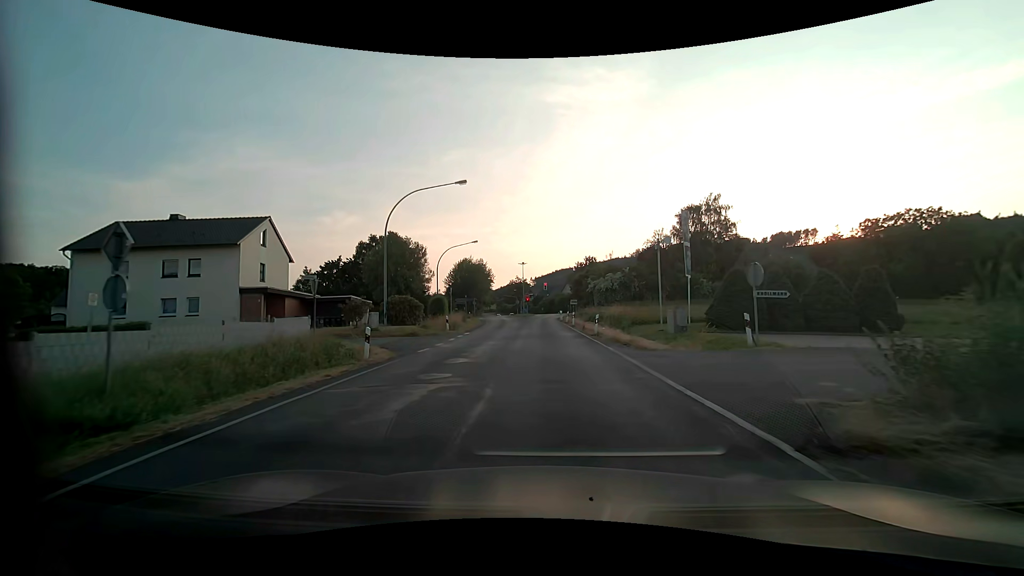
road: secondary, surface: asphalt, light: Day
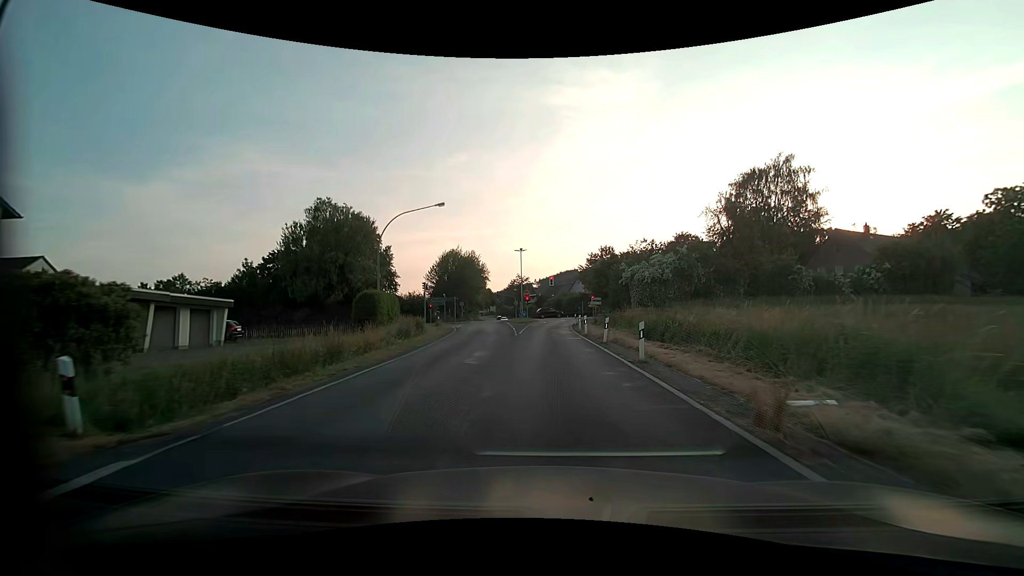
(-0.3, +25.4) m; 0°
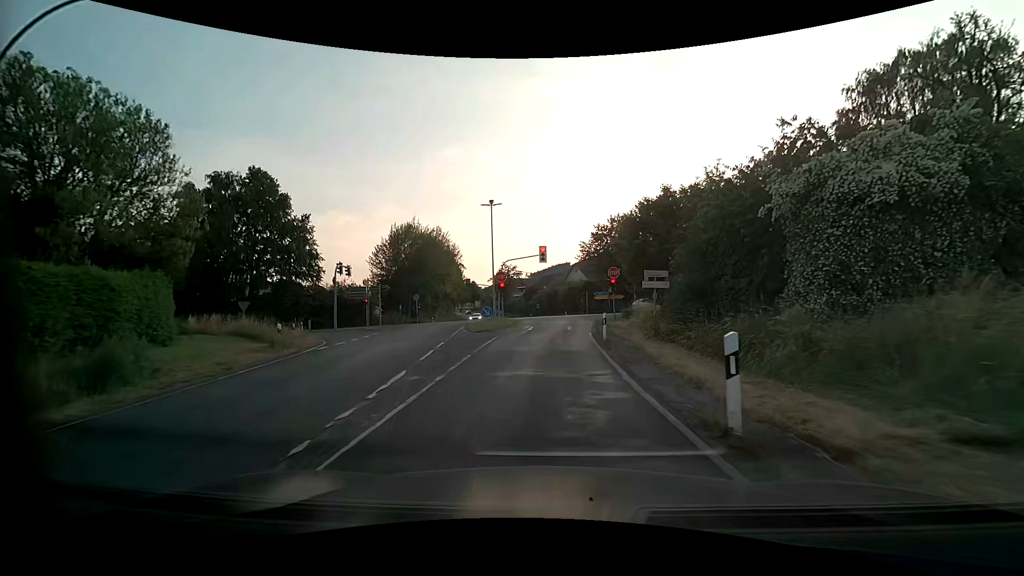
(0.0, +28.7) m; 0°
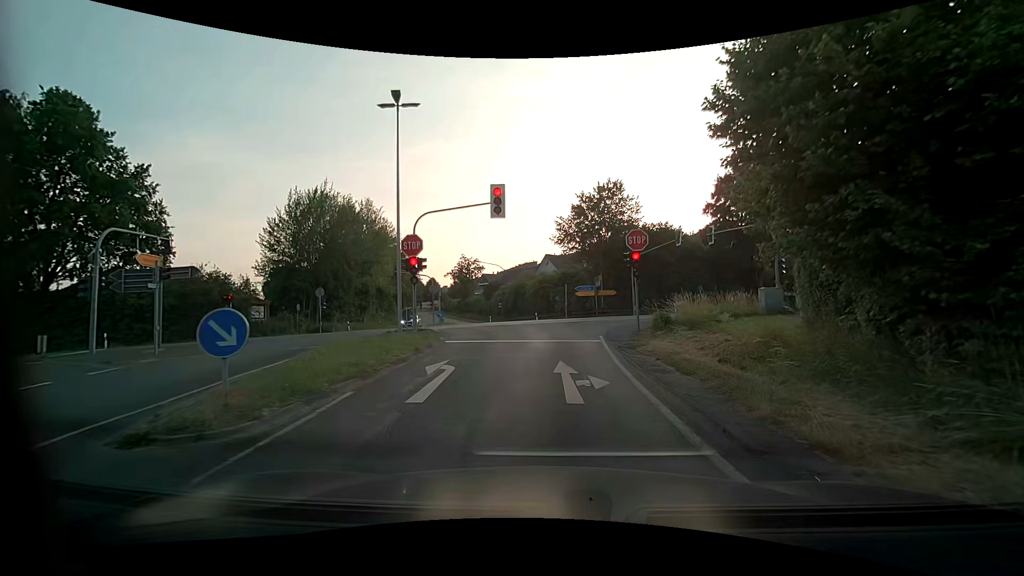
(+0.3, +20.5) m; +4°
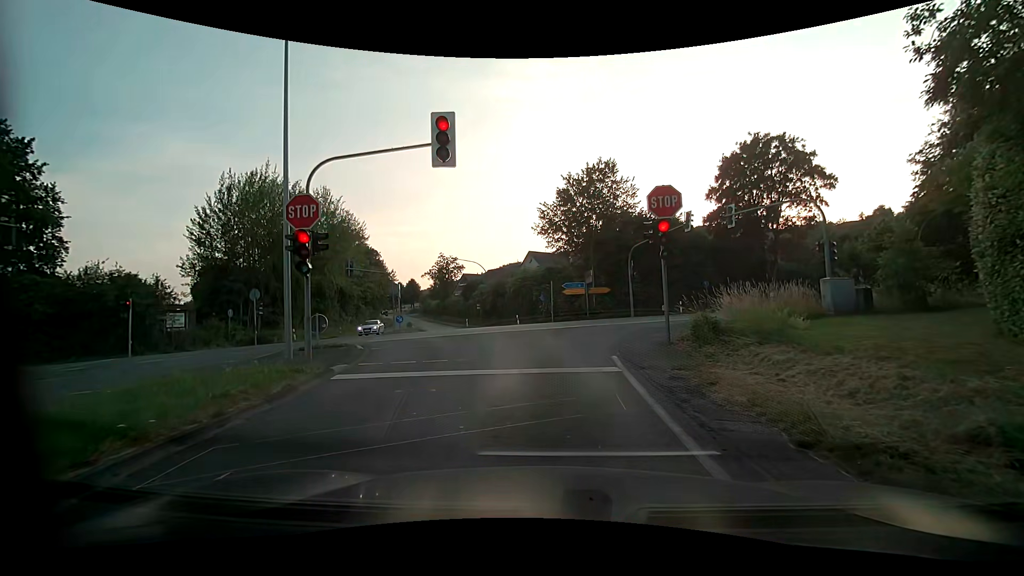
(+0.2, +7.6) m; +2°
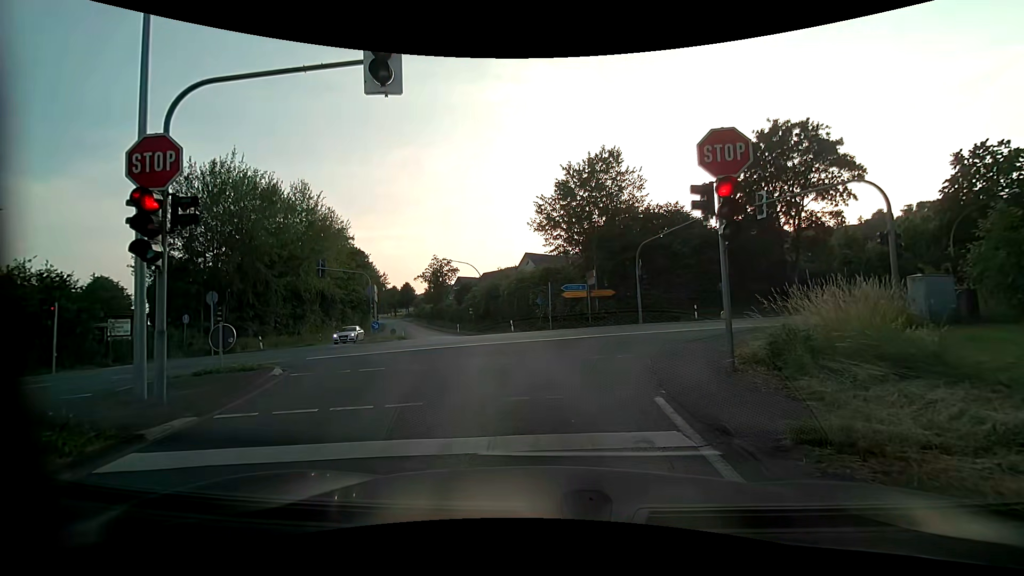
(0.0, +4.4) m; -1°
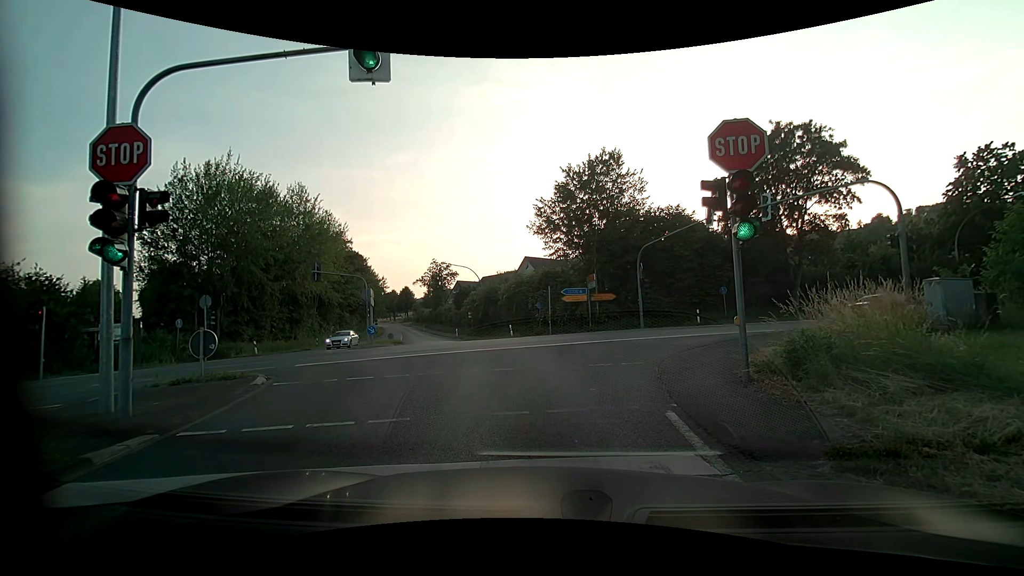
(0.0, +0.7) m; 0°
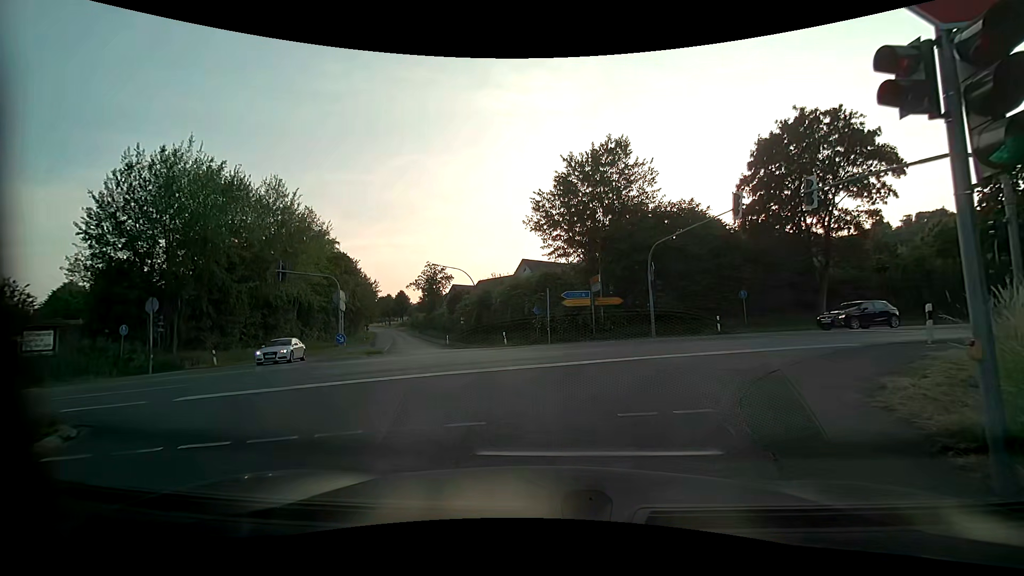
(+0.1, +4.7) m; +2°
(0, +10) (+5, +18) (+15, +22) (+24, +25) (+33, +29) (+43, +32) (+52, +36) (+61, +40) (+70, +44) (+79, +48) m
